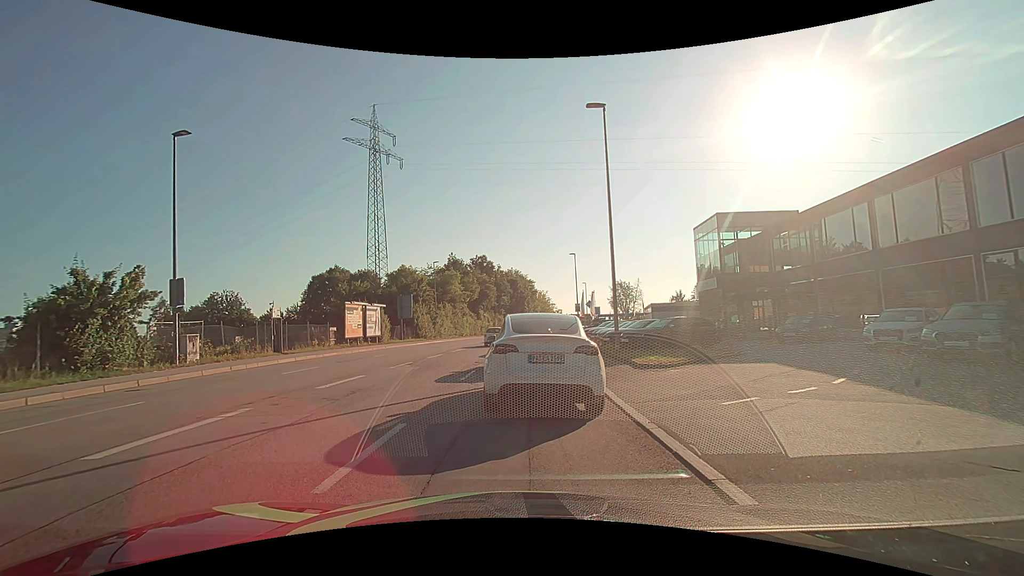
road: tertiary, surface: asphalt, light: Day
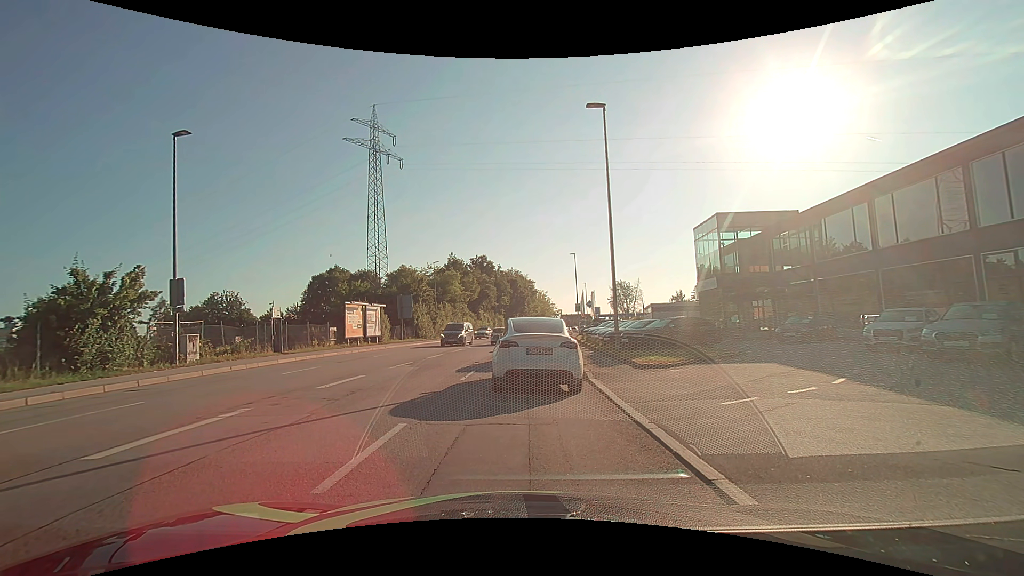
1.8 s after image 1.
(0.0, 0.0) m; 0°
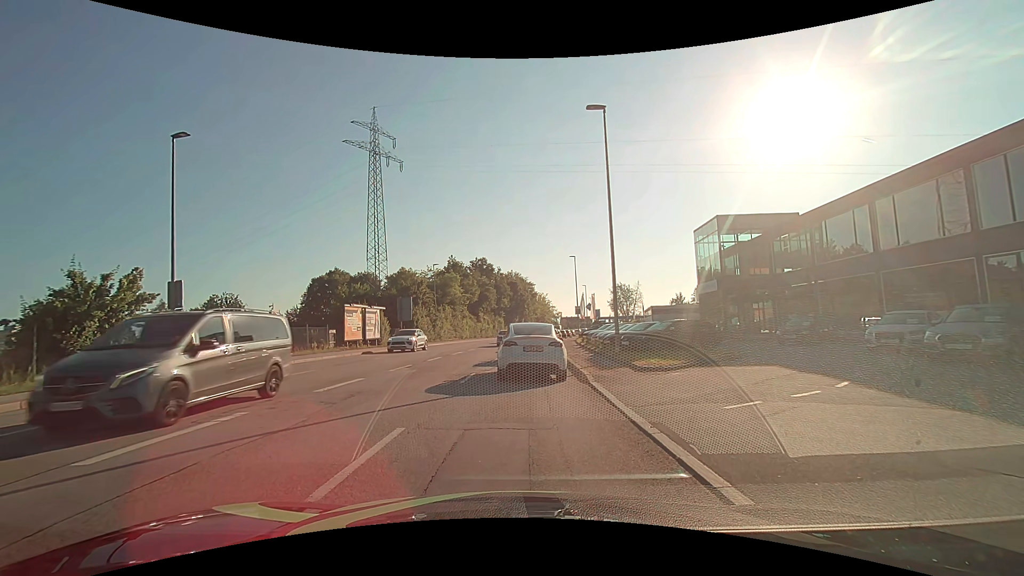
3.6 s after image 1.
(0.0, +0.1) m; 0°
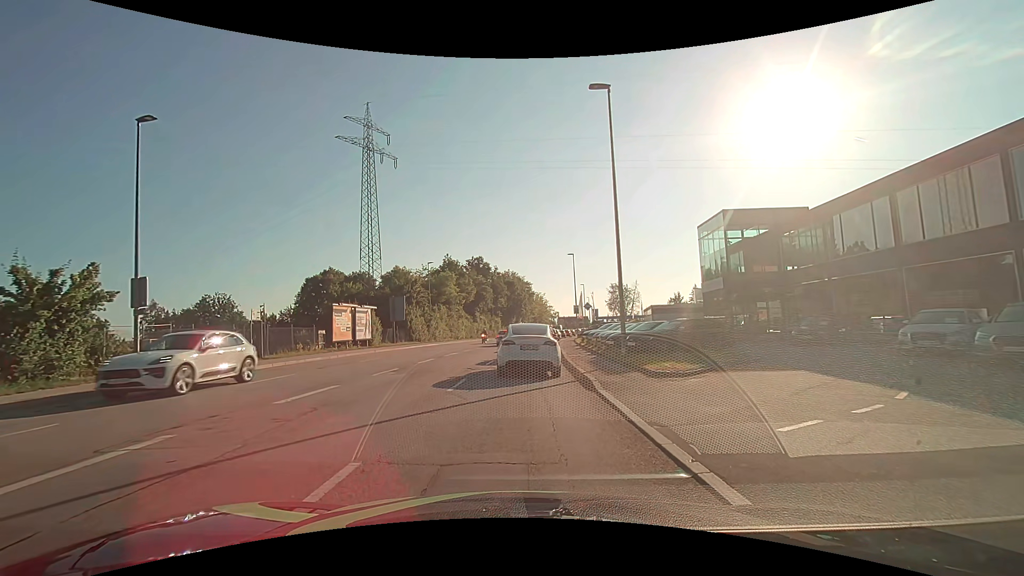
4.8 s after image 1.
(0.0, +2.0) m; +1°
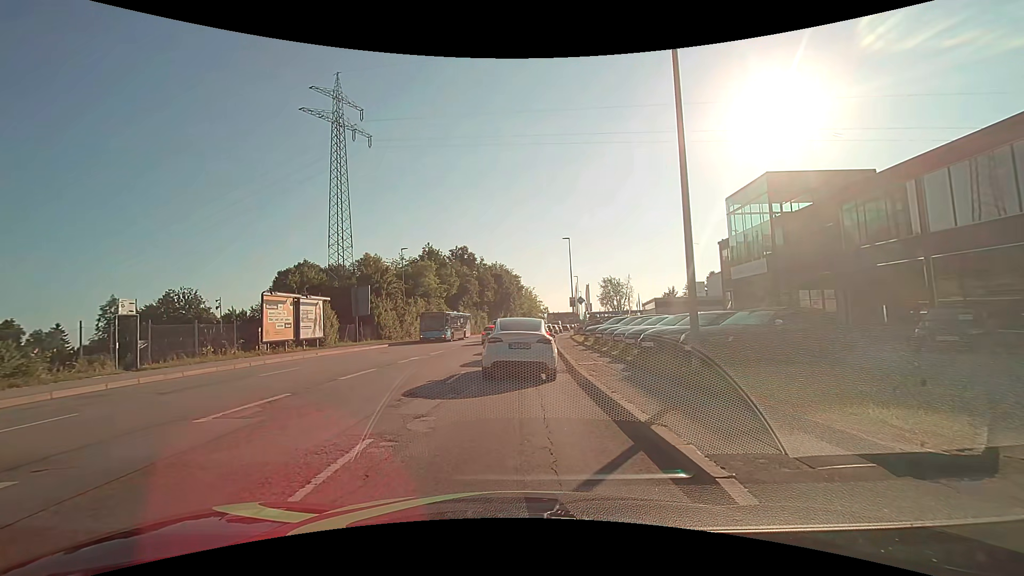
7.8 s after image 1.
(+0.1, +8.3) m; +1°
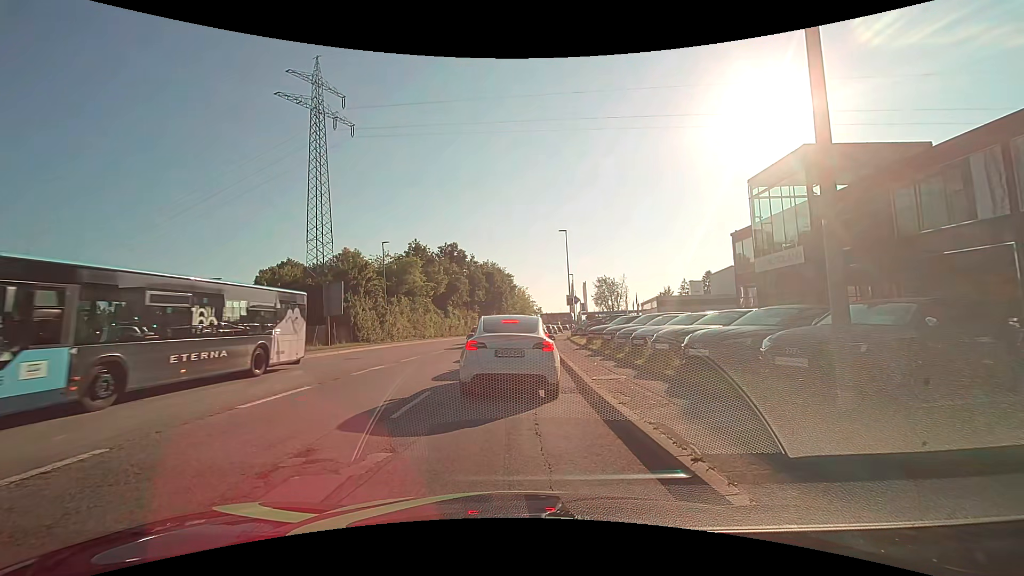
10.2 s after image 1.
(0.0, +4.5) m; 0°
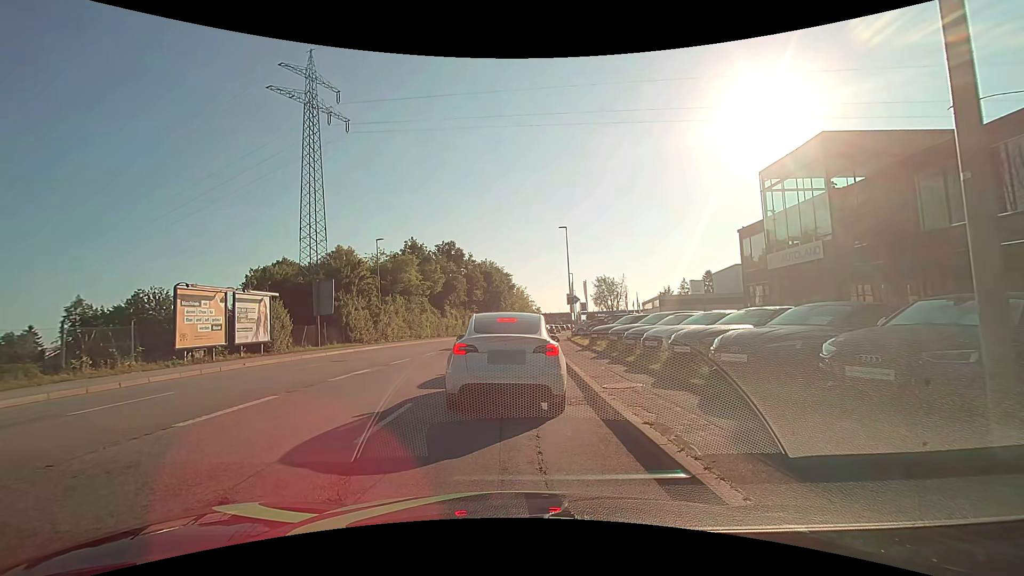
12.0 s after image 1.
(0.0, +1.6) m; 0°
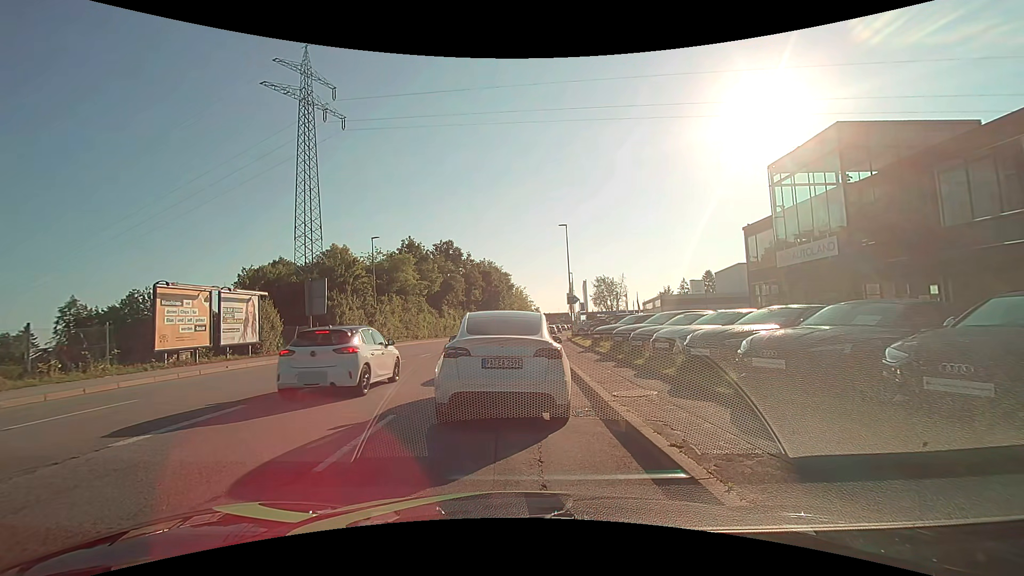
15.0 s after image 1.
(0.0, +1.1) m; 0°
